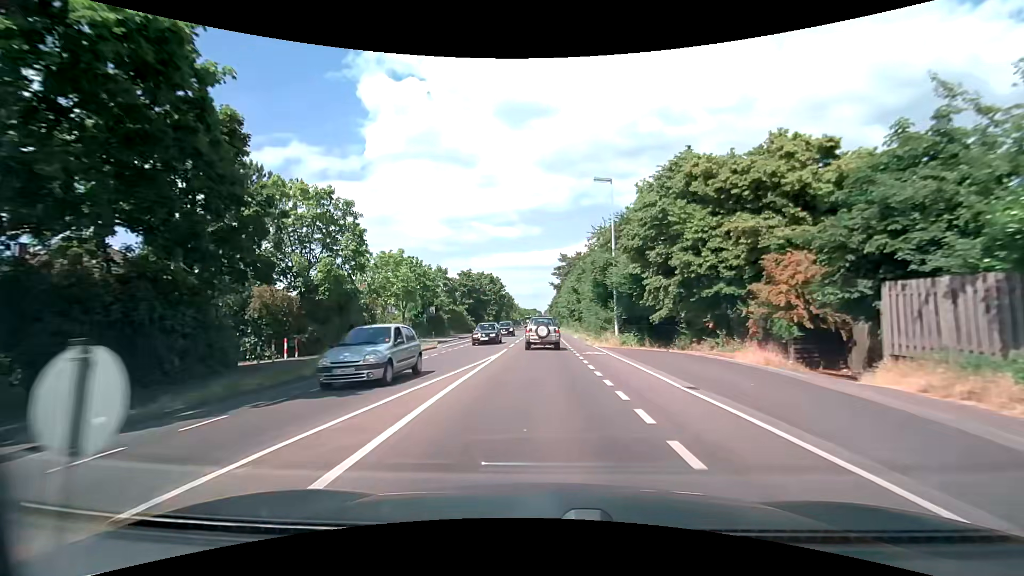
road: secondary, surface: asphalt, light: Day
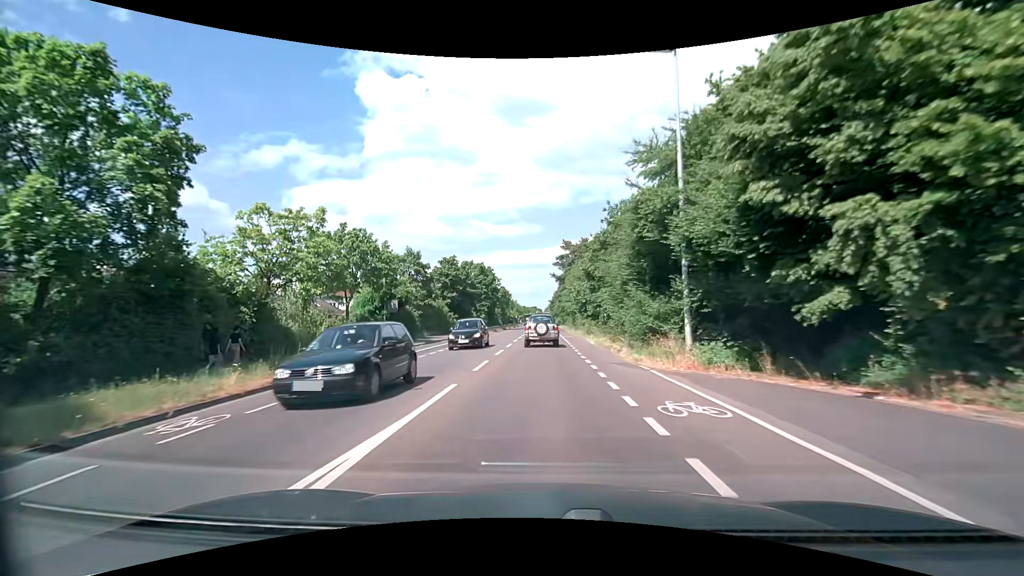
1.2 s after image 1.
(-0.1, +14.9) m; 0°
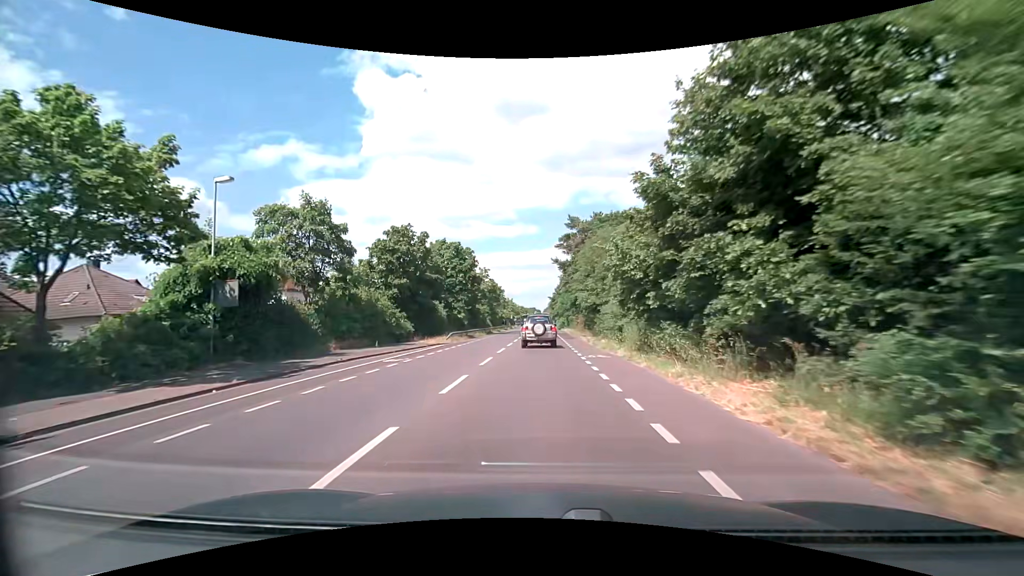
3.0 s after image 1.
(0.0, +22.5) m; 0°
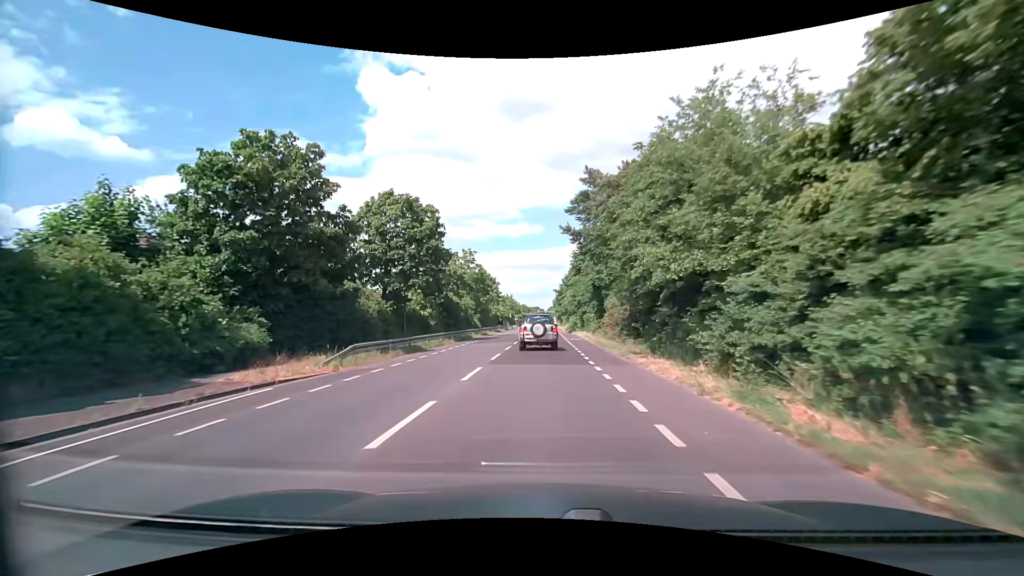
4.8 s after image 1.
(-0.1, +22.0) m; -1°
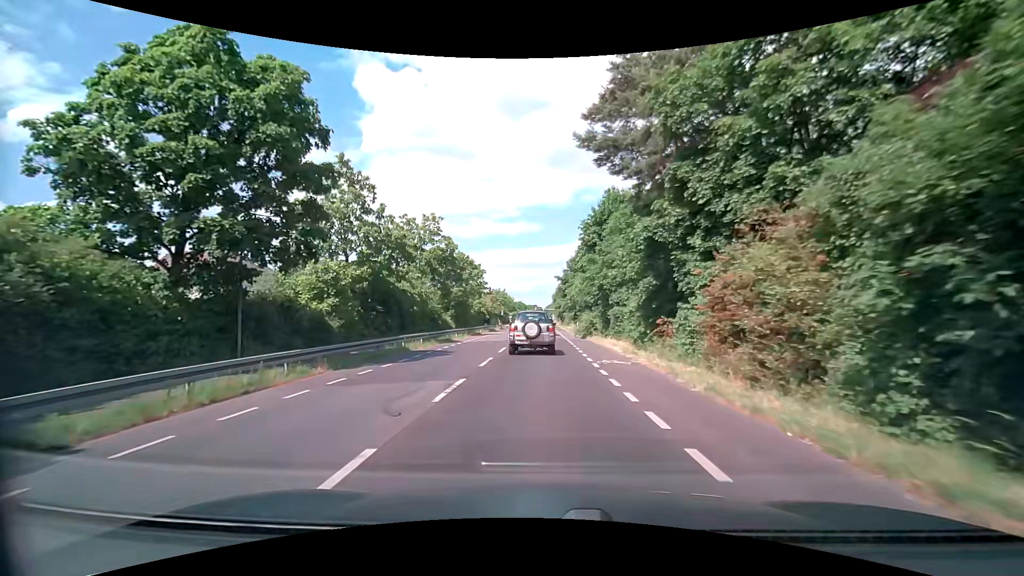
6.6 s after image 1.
(0.0, +21.1) m; 0°
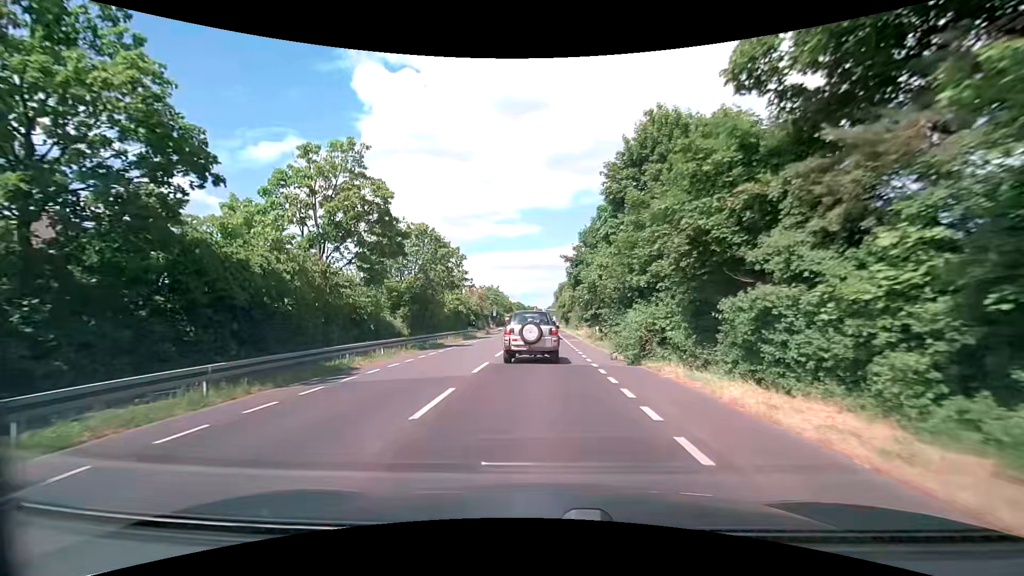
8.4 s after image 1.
(0.0, +19.4) m; 0°
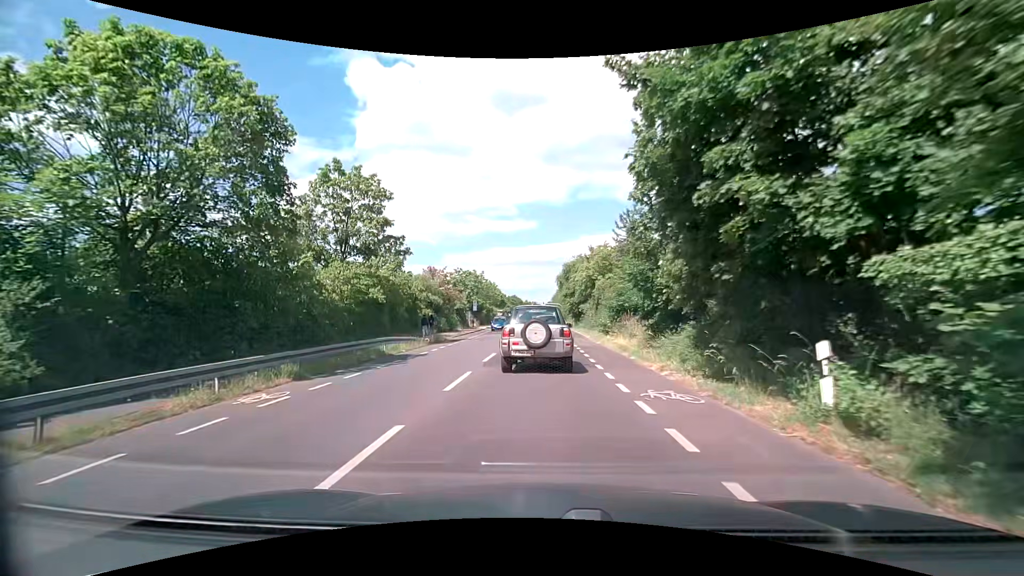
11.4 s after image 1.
(+0.1, +27.3) m; 0°
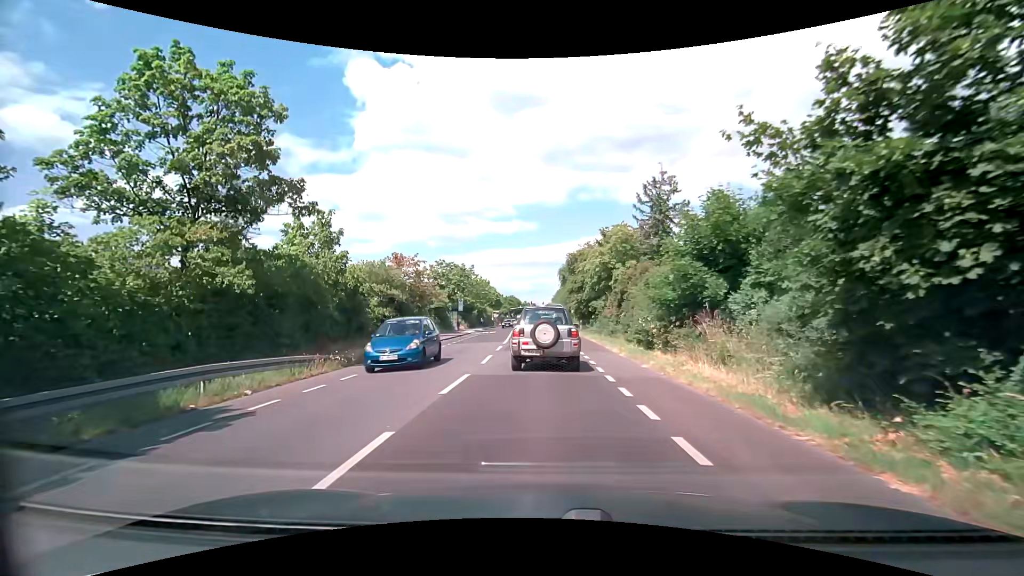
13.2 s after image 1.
(0.0, +12.2) m; 0°
